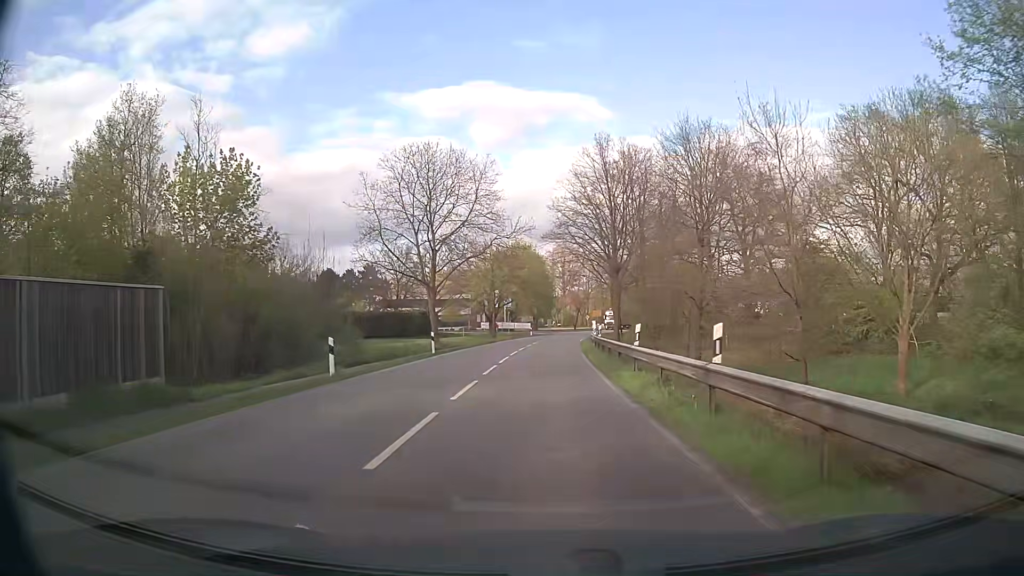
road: secondary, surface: asphalt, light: Day
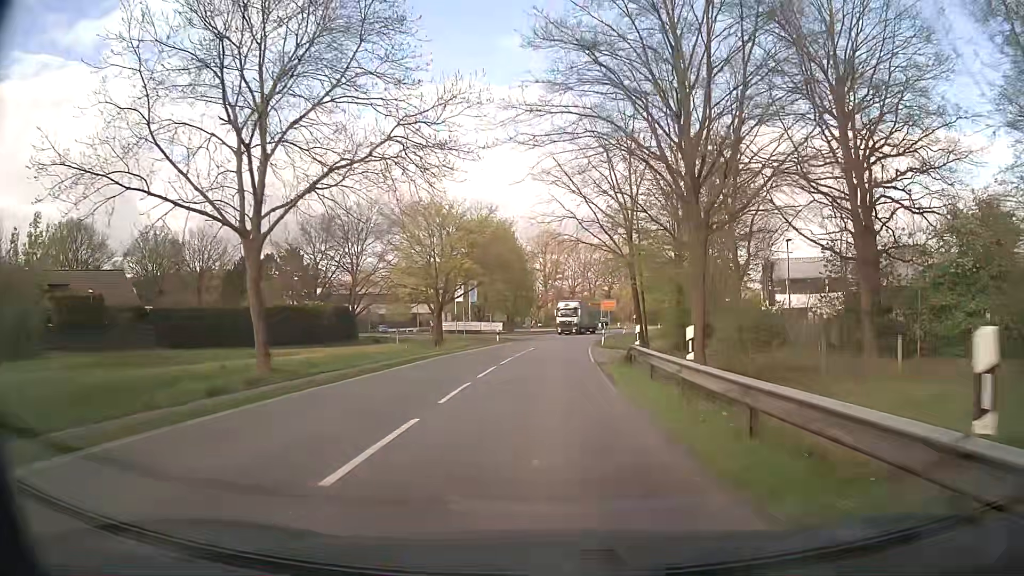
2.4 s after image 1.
(+0.6, +30.5) m; +2°
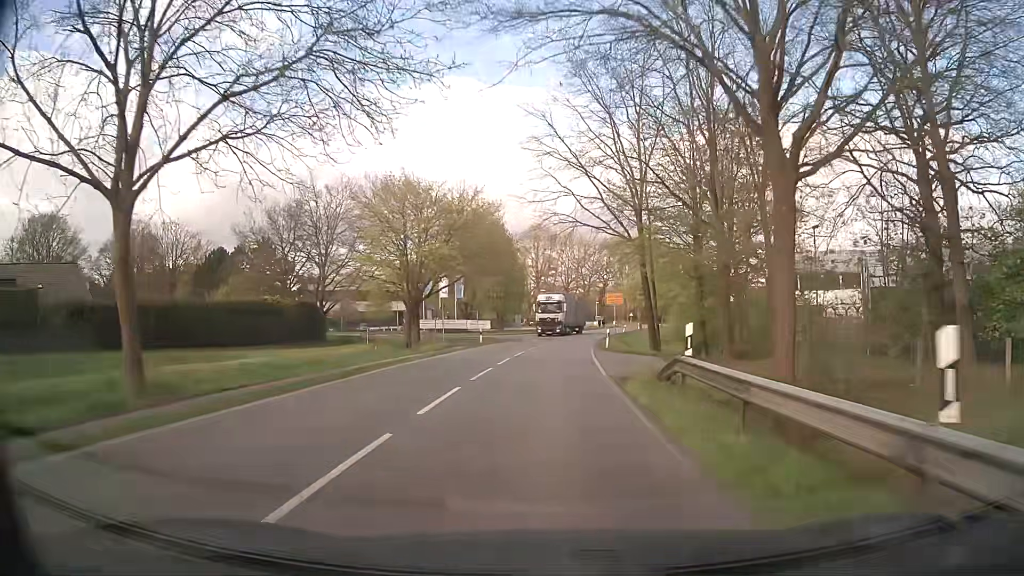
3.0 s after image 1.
(0.0, +7.6) m; +1°
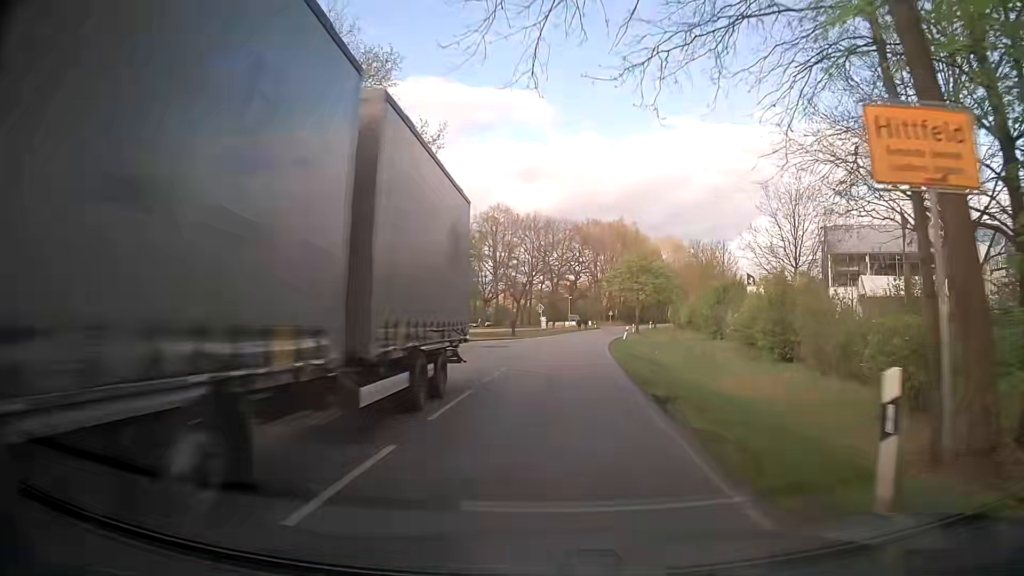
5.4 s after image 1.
(+0.7, +30.5) m; +3°
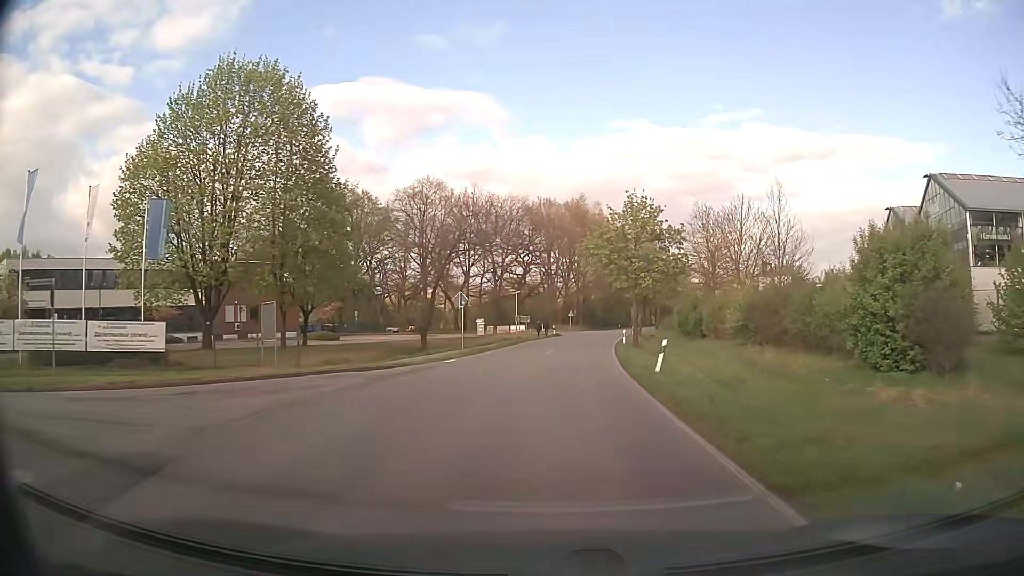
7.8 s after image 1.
(+1.3, +30.3) m; +5°
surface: paved
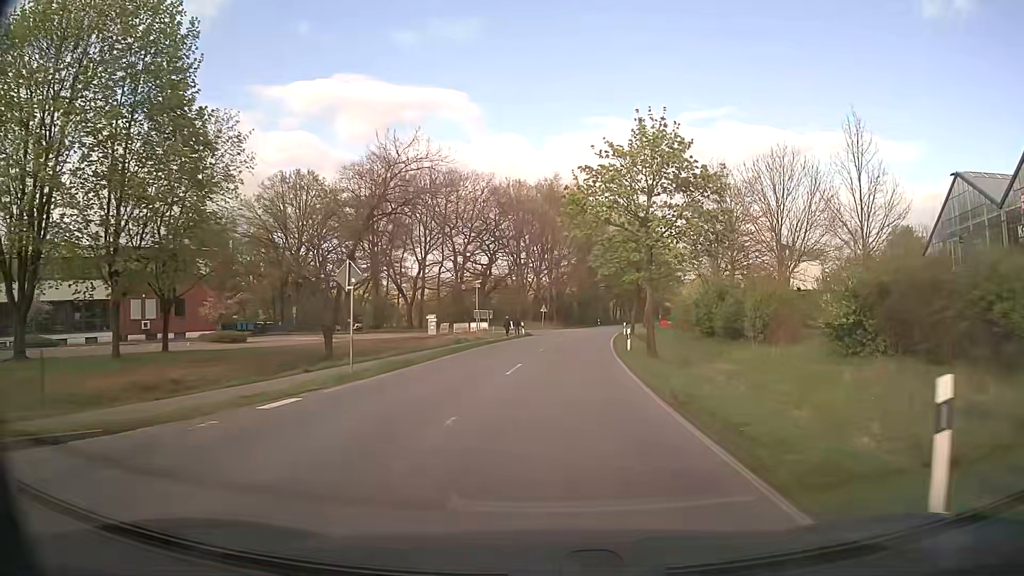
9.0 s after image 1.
(+0.3, +15.2) m; +2°
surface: asphalt
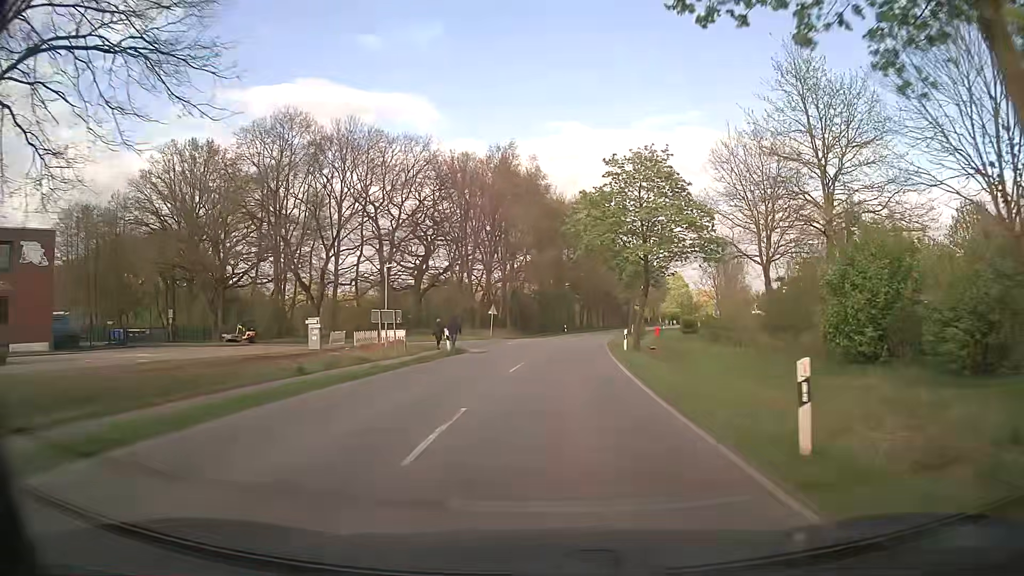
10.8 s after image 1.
(+0.7, +23.0) m; +4°
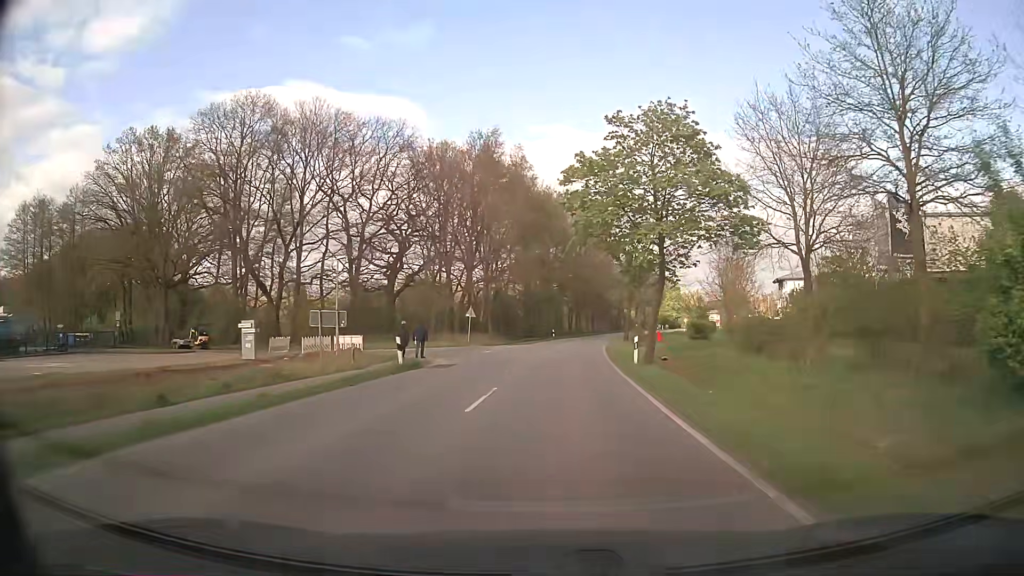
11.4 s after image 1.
(+0.1, +7.6) m; +1°
(0, +10) (+1, +20) (+1, +30) (+2, +40) (+3, +50) (+5, +60) (+6, +70) (+8, +79) (+10, +89) (+13, +99) m
